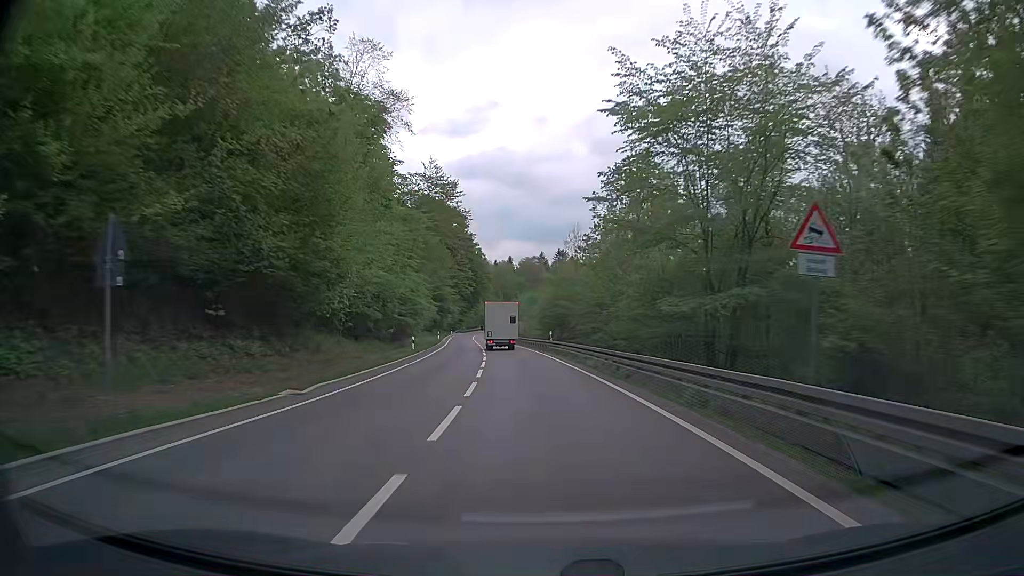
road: secondary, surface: asphalt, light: Day
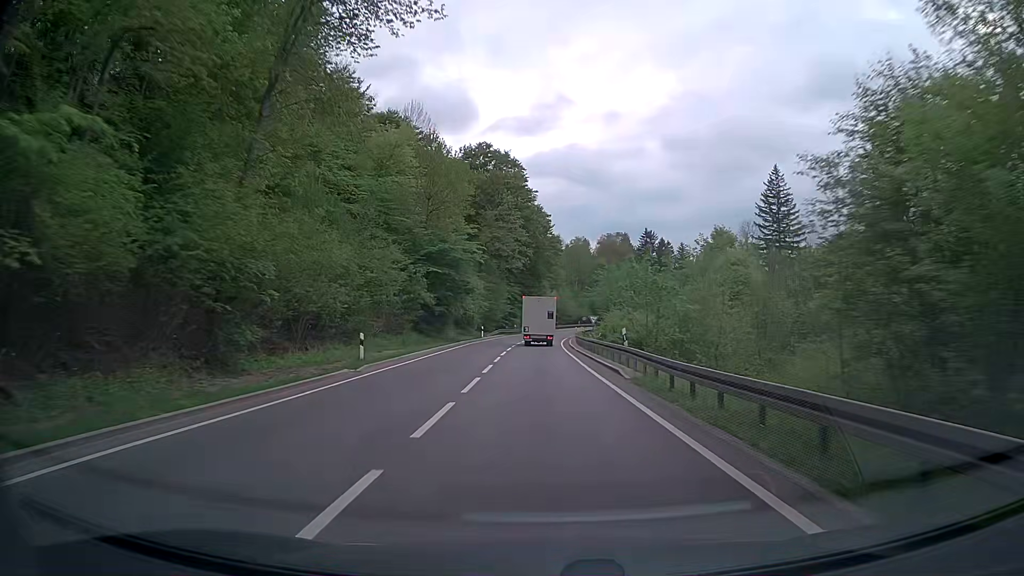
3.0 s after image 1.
(-4.2, +60.8) m; -6°
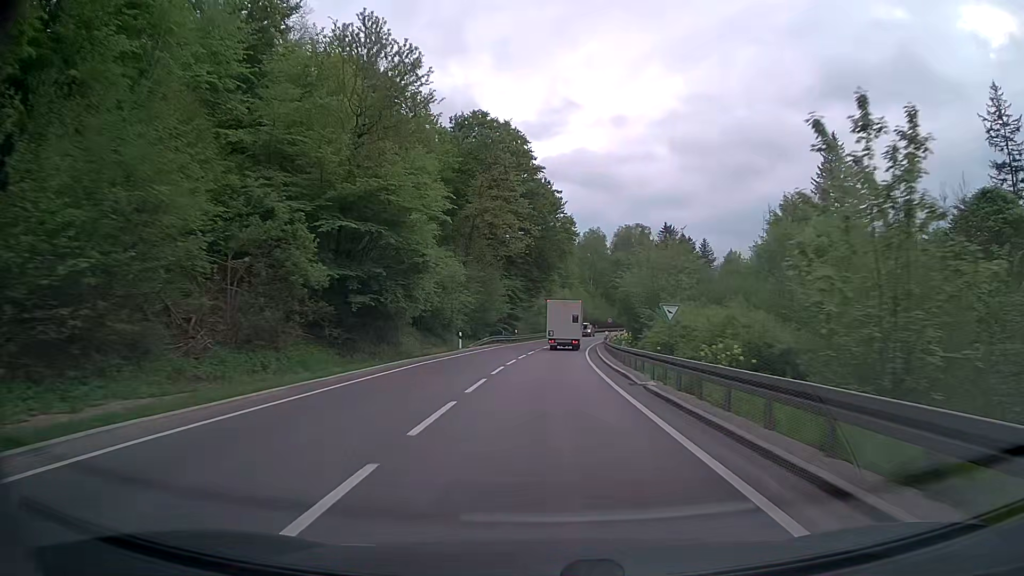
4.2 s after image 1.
(-0.1, +24.0) m; -1°
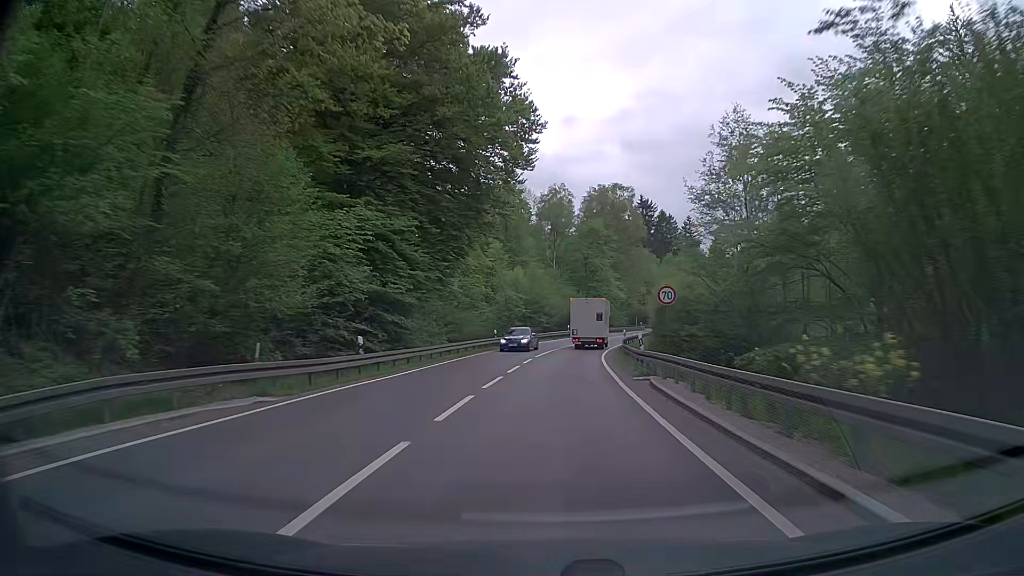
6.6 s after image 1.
(+1.2, +46.8) m; +4°
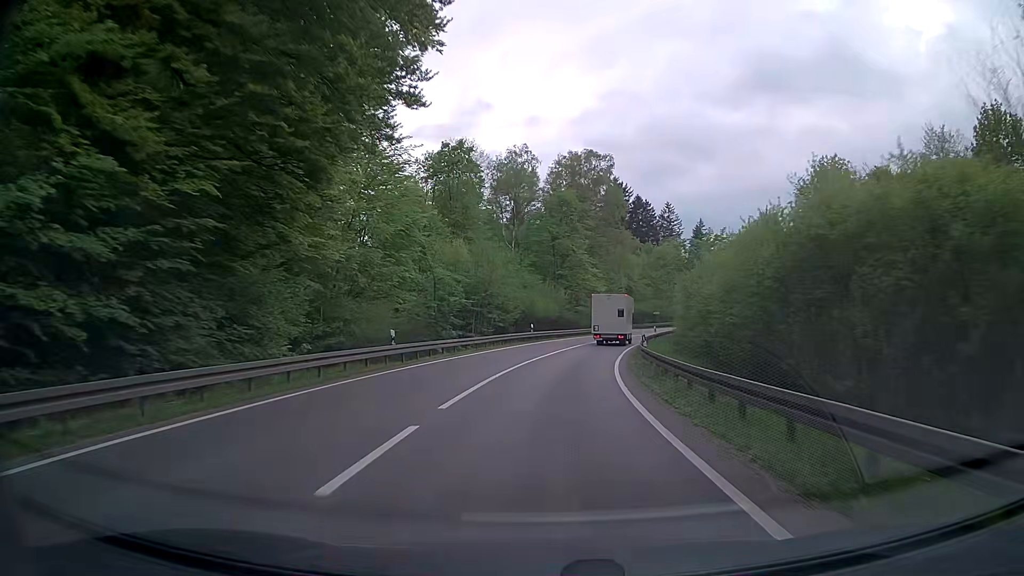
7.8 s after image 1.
(+0.7, +22.9) m; +4°
(0, +10) (+1, +20) (+2, +30) (+3, +40) (+5, +50) (+7, +59) (+10, +69) (+14, +78) (+18, +87) (+22, +96) m
